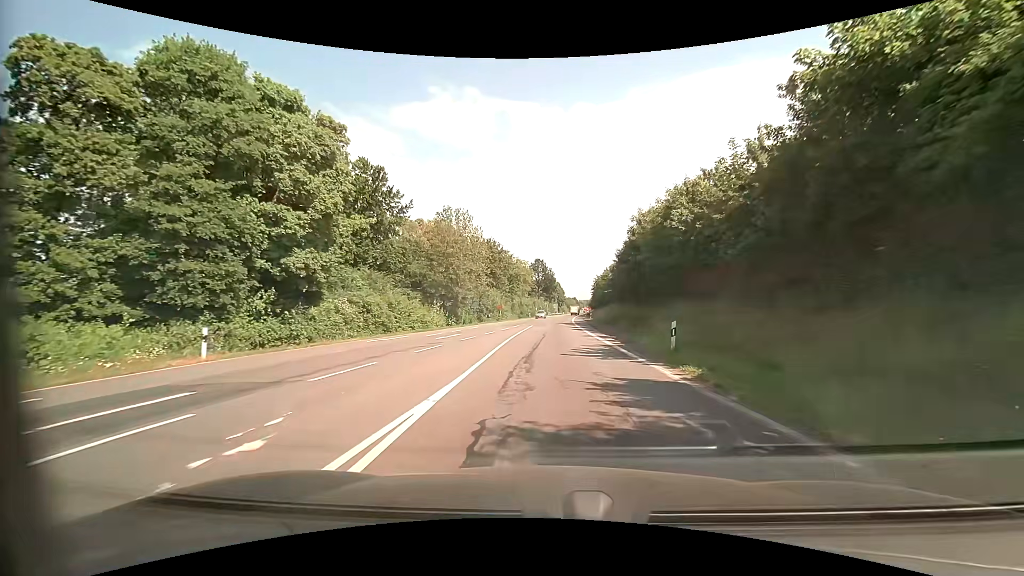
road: primary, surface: asphalt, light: Day
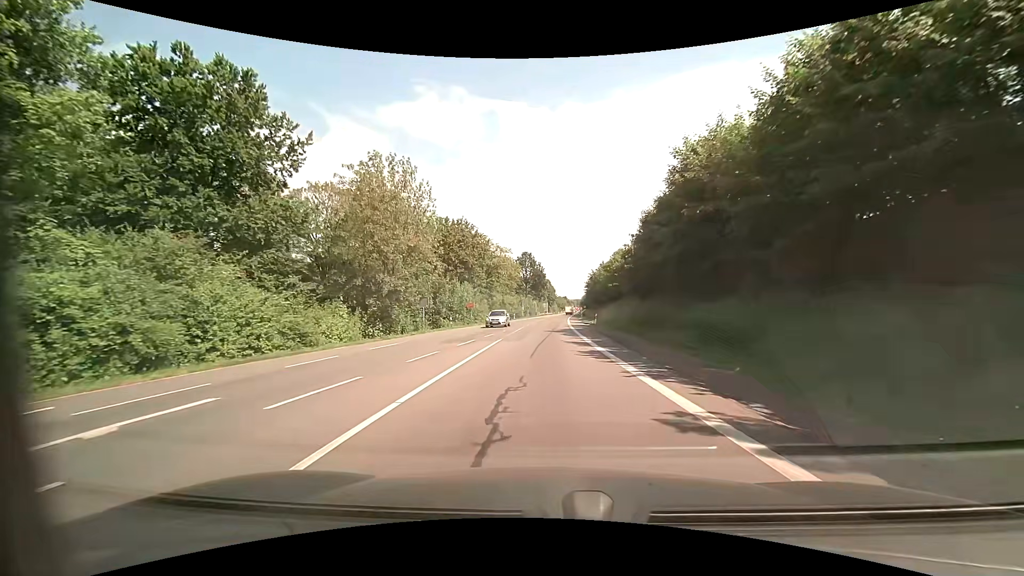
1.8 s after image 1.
(+0.4, +20.6) m; +1°
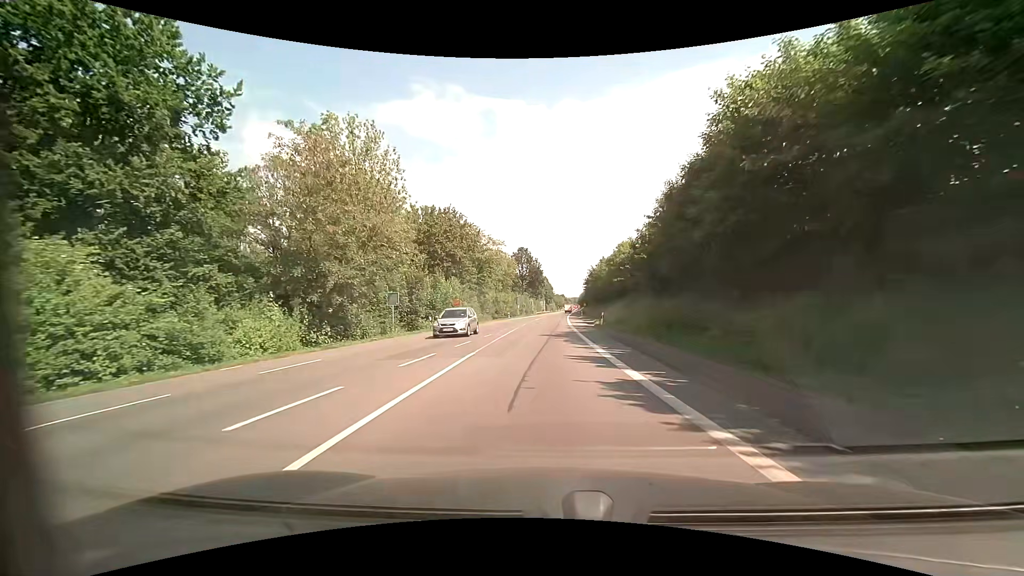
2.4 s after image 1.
(0.0, +7.4) m; 0°
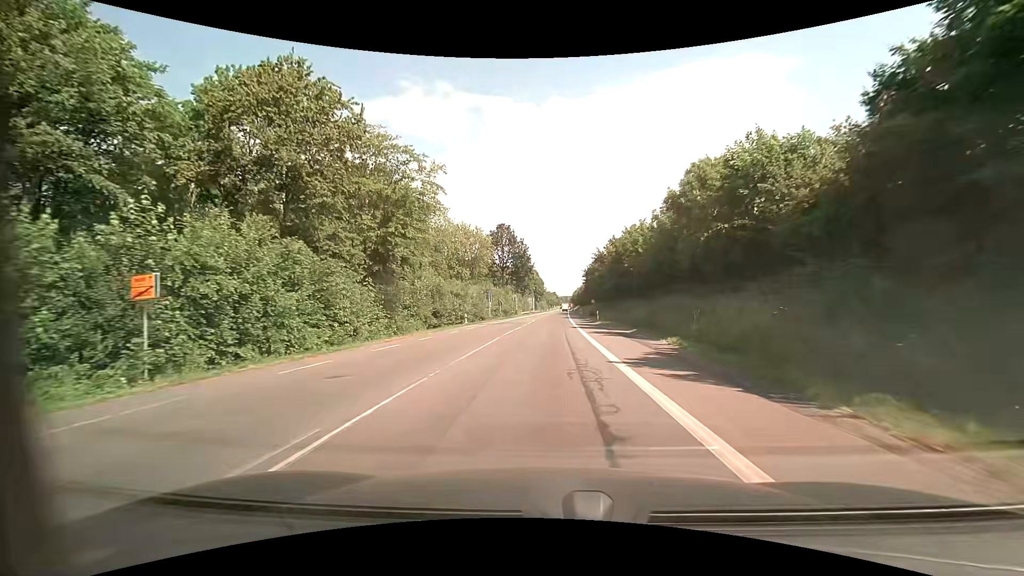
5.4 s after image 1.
(+0.2, +39.4) m; +1°
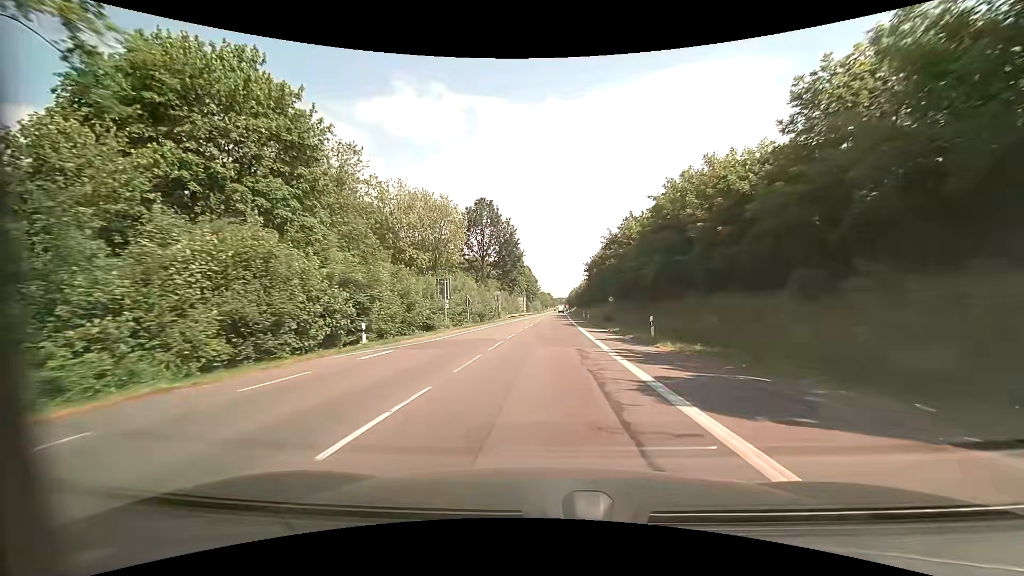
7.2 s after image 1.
(+0.2, +26.6) m; +1°
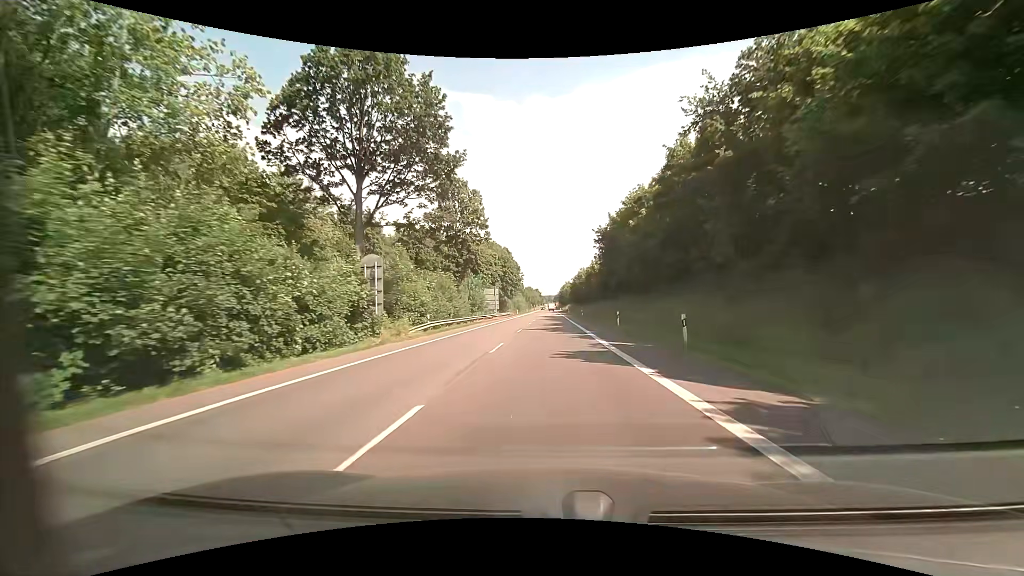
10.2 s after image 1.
(+0.6, +50.8) m; +1°
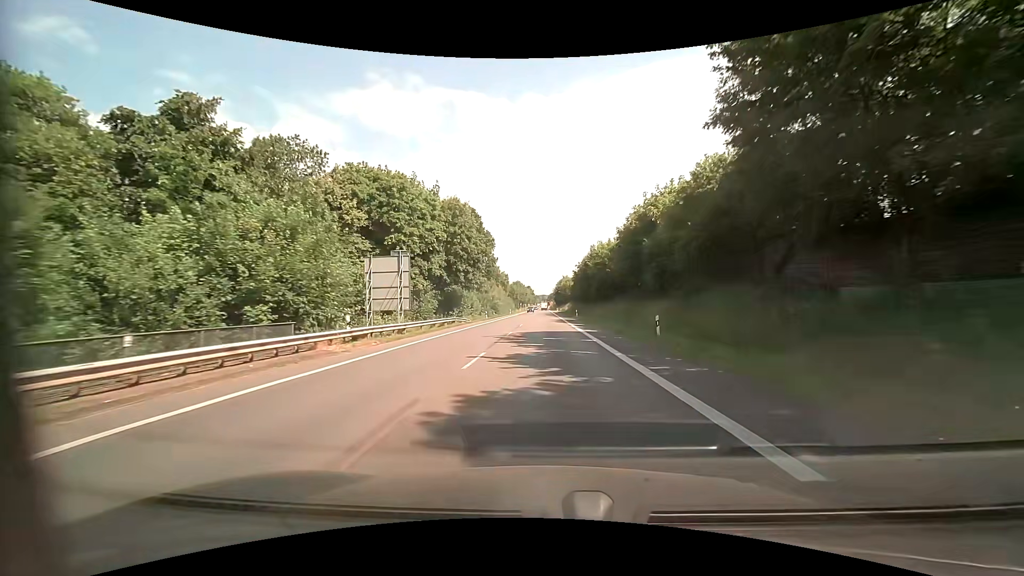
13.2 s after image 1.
(+0.2, +53.2) m; +1°
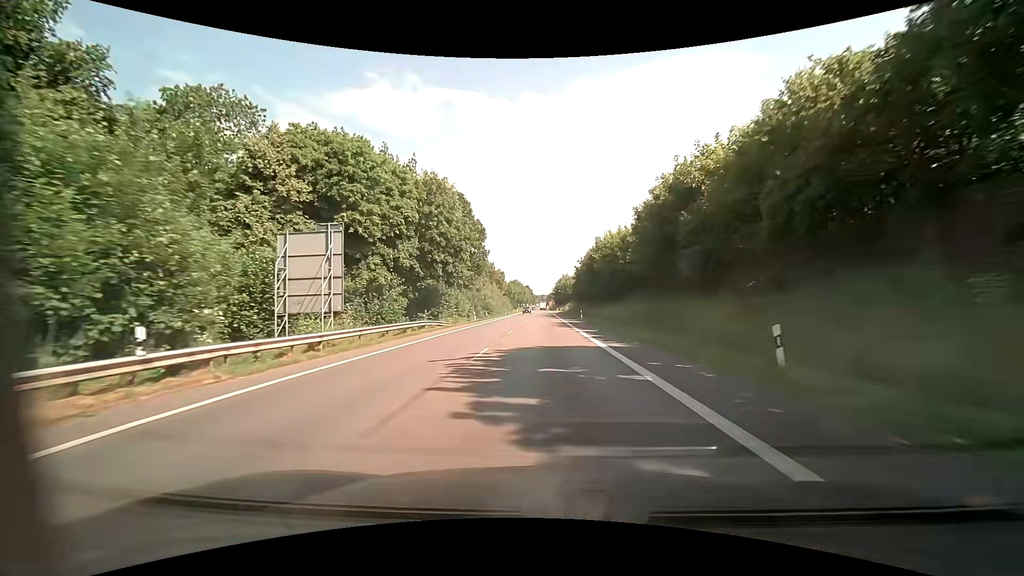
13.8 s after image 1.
(0.0, +10.7) m; 0°
(0, +10) (0, +20) (0, +30) (0, +40) (0, +50) (0, +60) (-1, +70) (-1, +80) (-1, +90) (-1, +100) m
